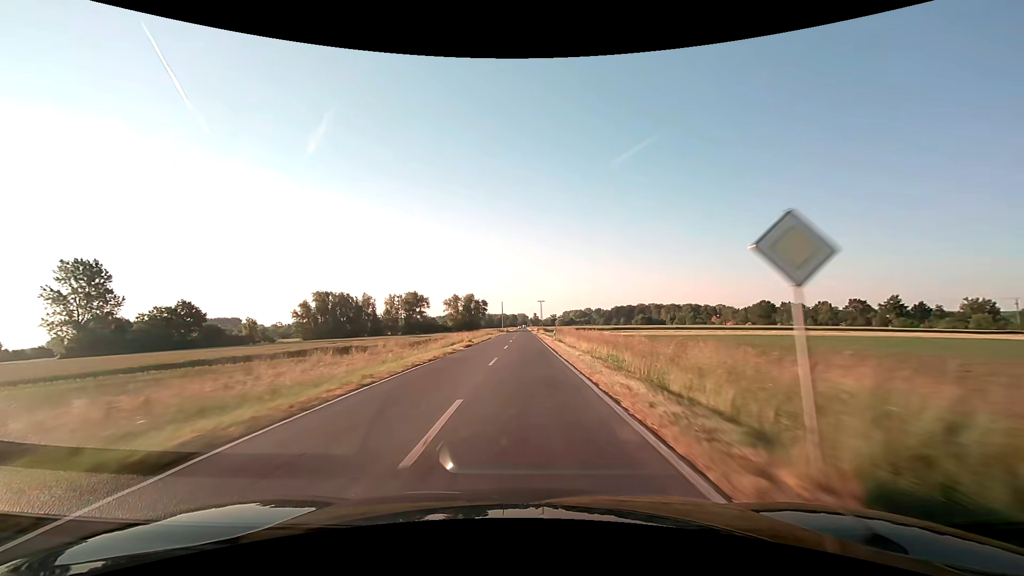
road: secondary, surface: asphalt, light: Day
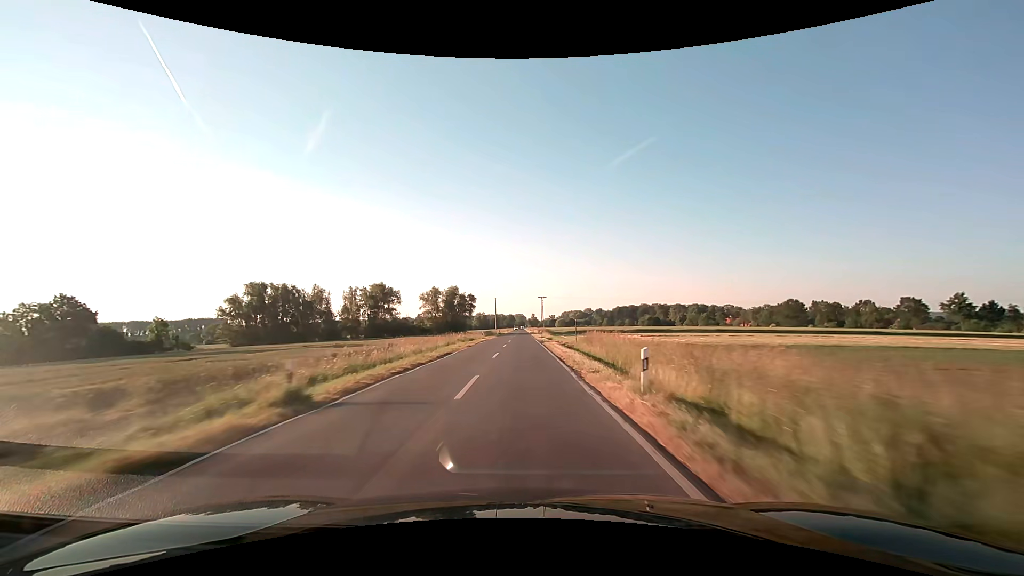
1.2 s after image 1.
(+0.1, +31.8) m; 0°
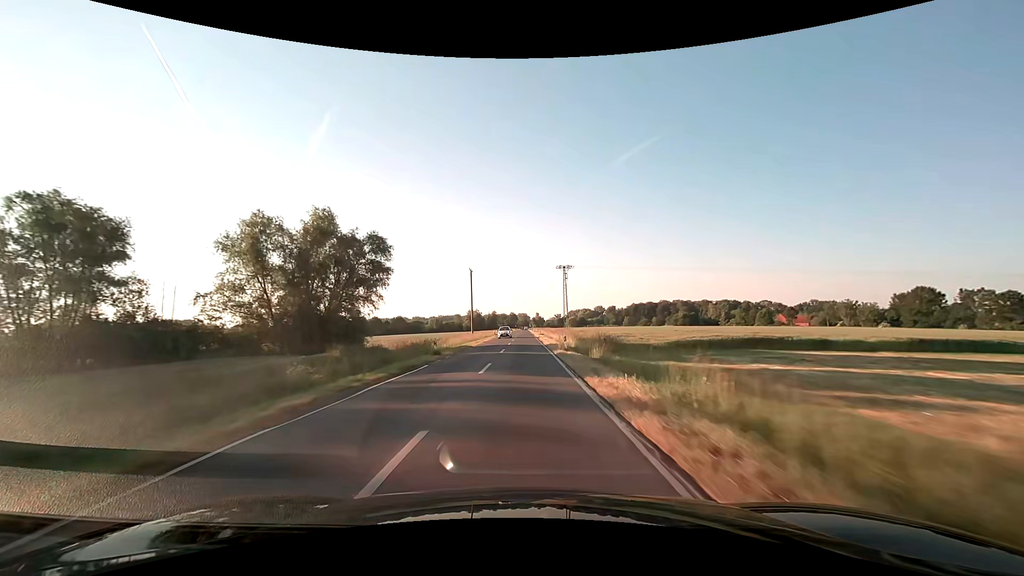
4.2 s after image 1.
(-0.1, +79.6) m; -1°
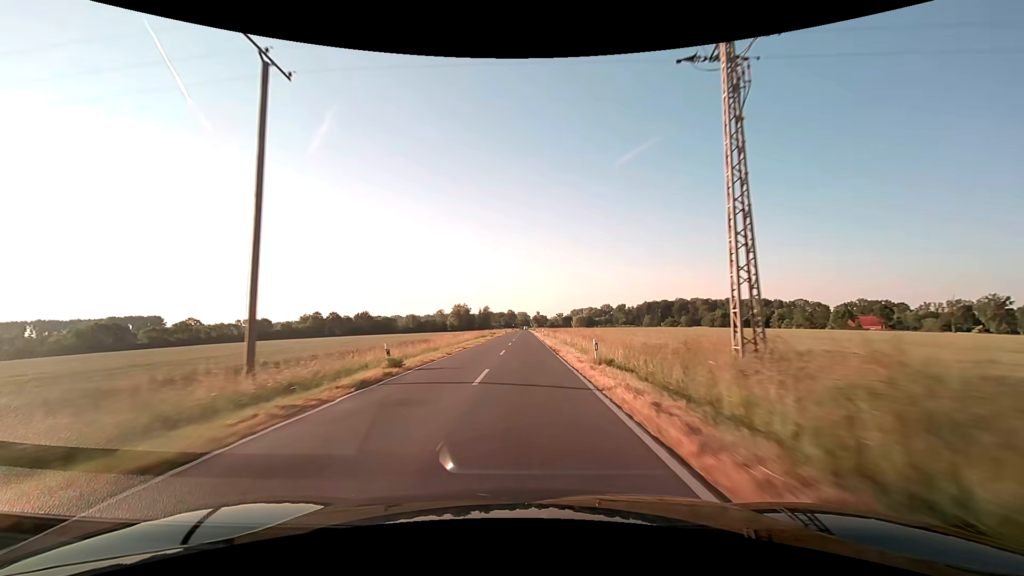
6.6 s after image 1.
(+0.2, +63.7) m; 0°
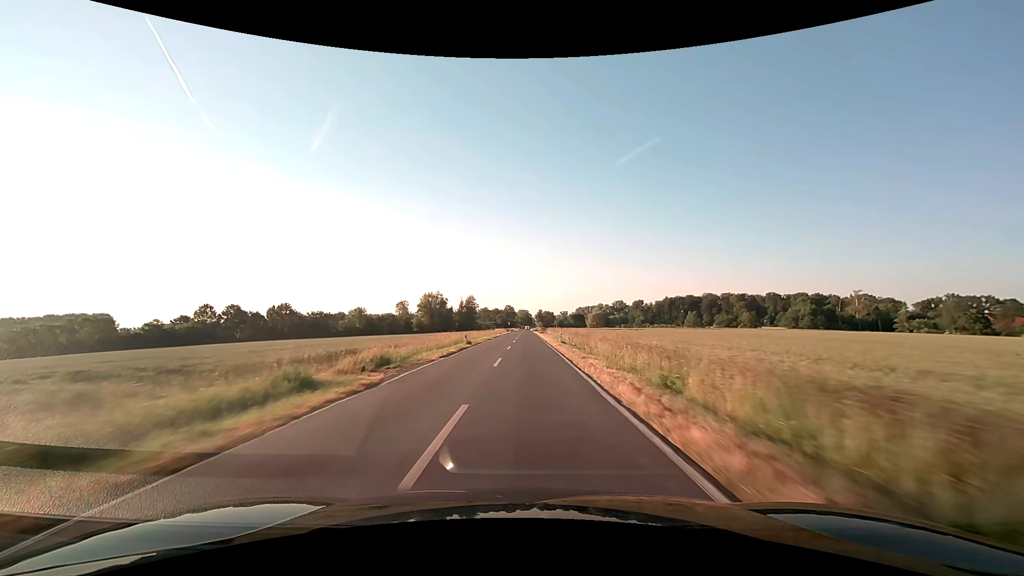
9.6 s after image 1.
(0.0, +79.6) m; 0°
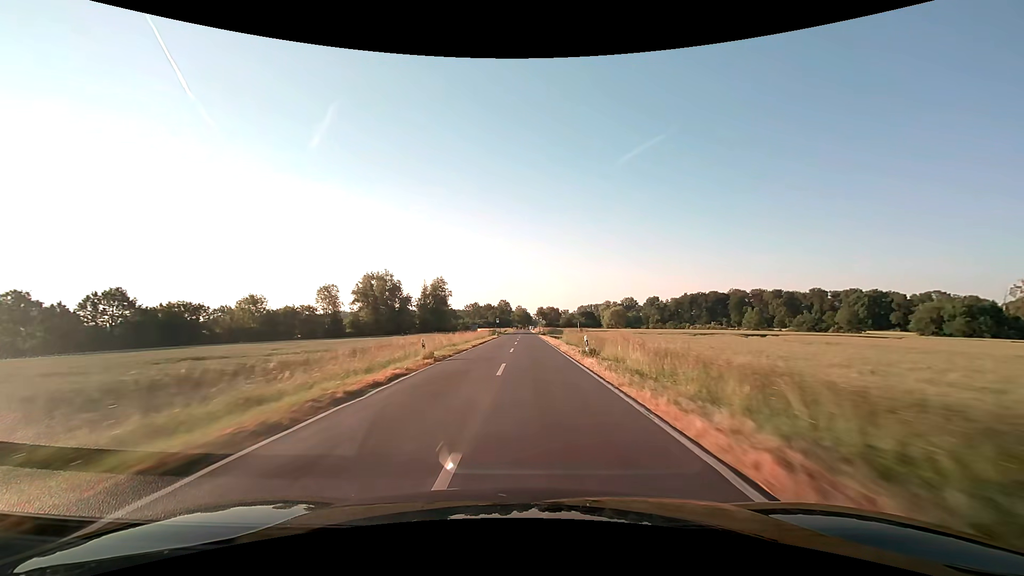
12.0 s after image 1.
(0.0, +63.5) m; 0°
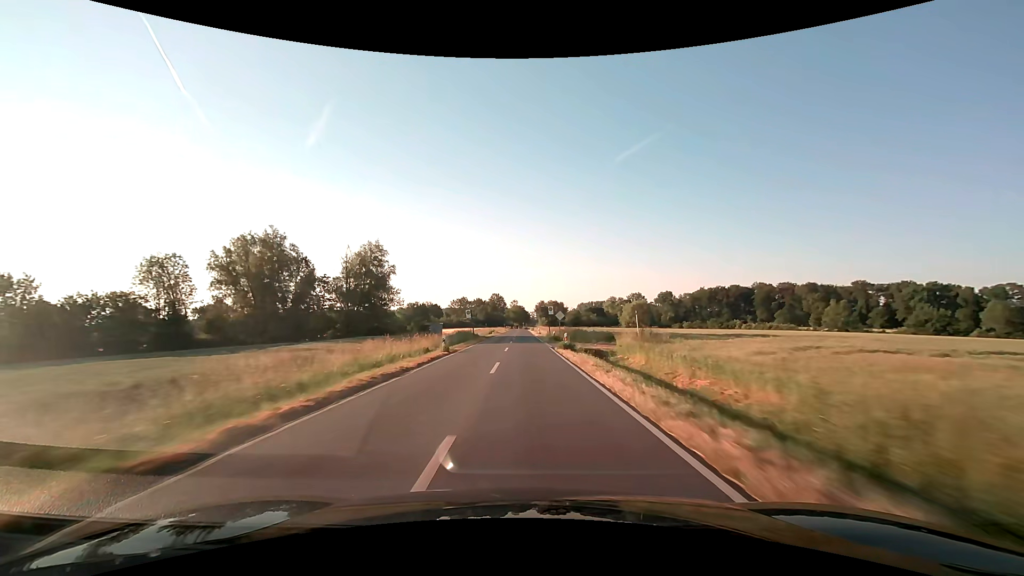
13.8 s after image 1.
(+0.2, +47.6) m; 0°
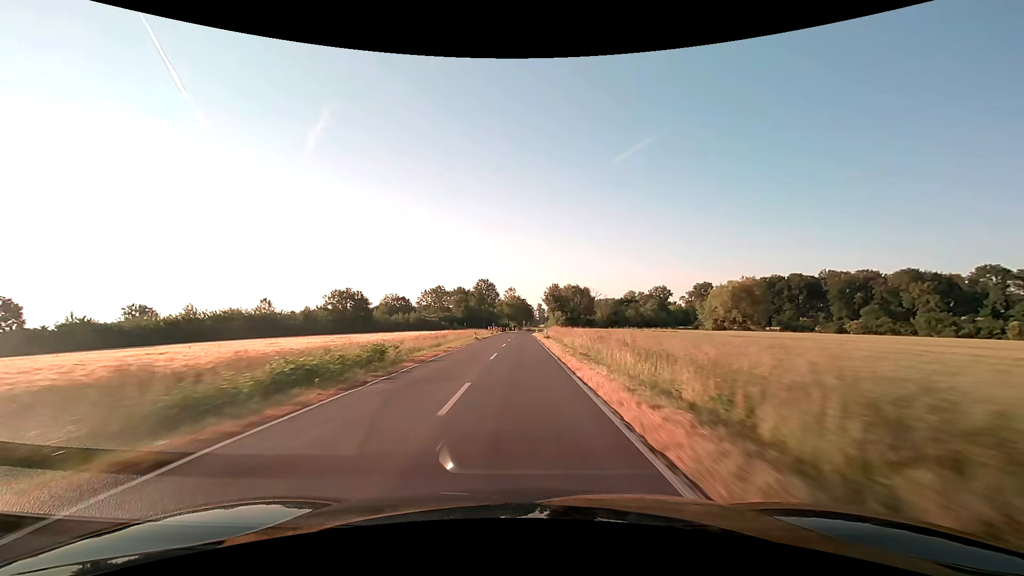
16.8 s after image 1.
(-0.1, +79.2) m; 0°
(0, +10) (0, +20) (0, +30) (0, +40) (0, +50) (-1, +60) (-1, +70) (-1, +80) (-1, +90) (0, +100) m
